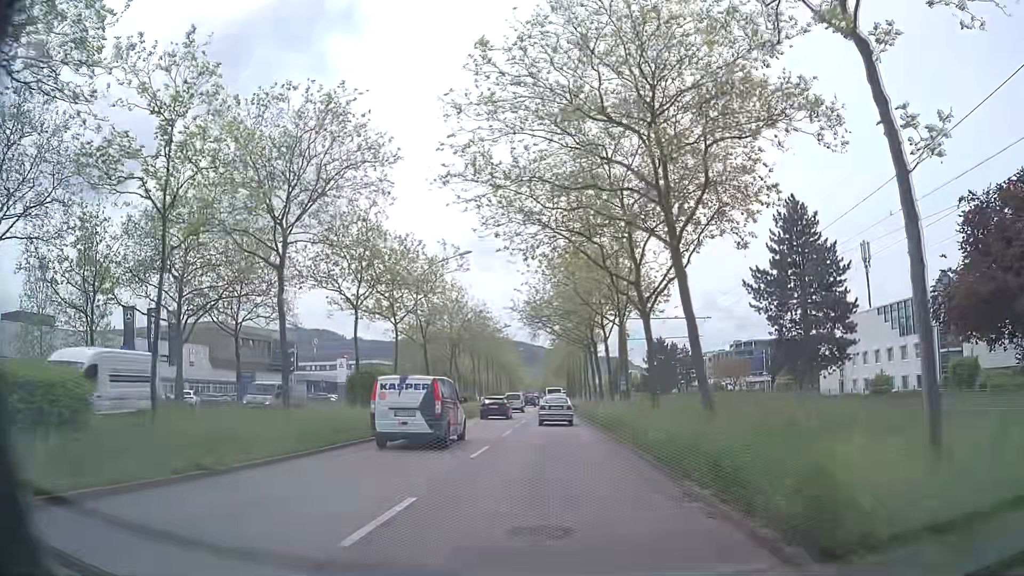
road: primary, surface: asphalt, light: Day
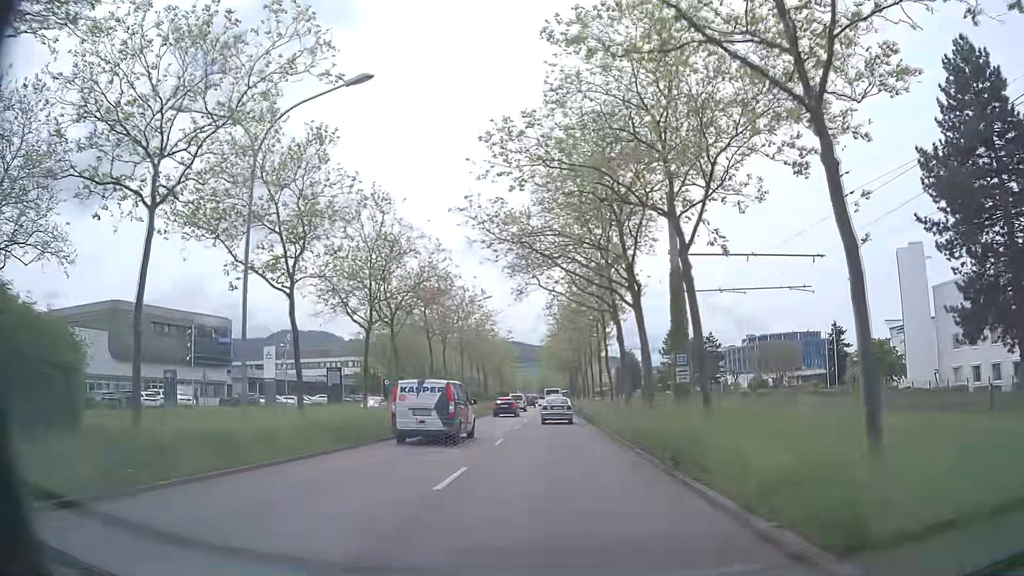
(-0.1, +23.3) m; 0°
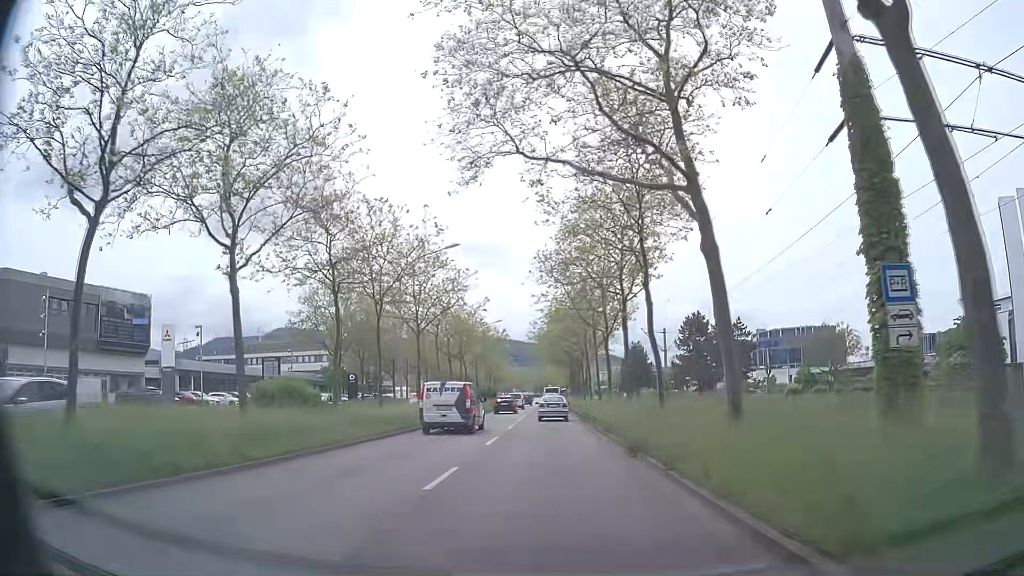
(+0.2, +18.7) m; +1°
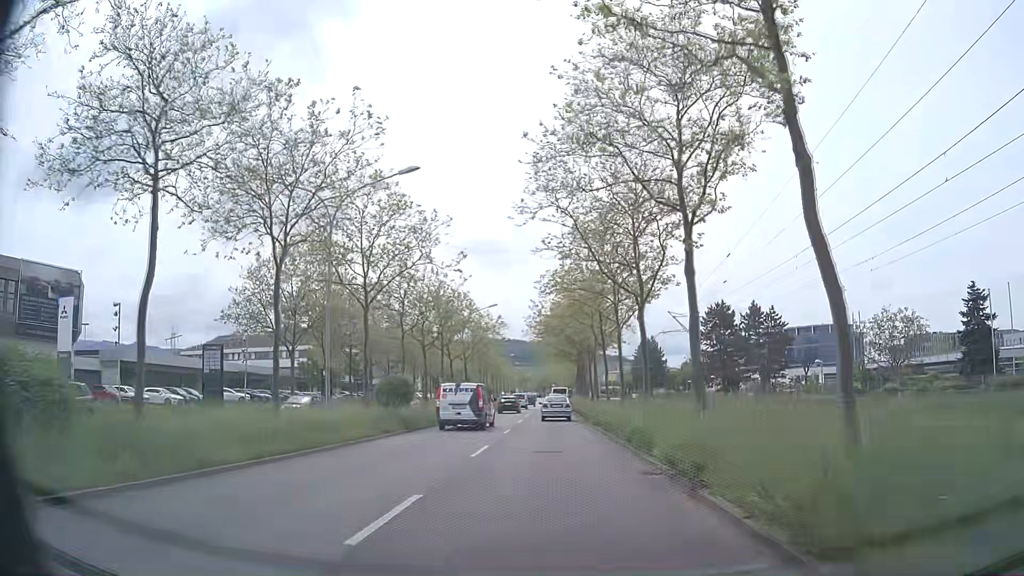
(-0.1, +13.0) m; -1°
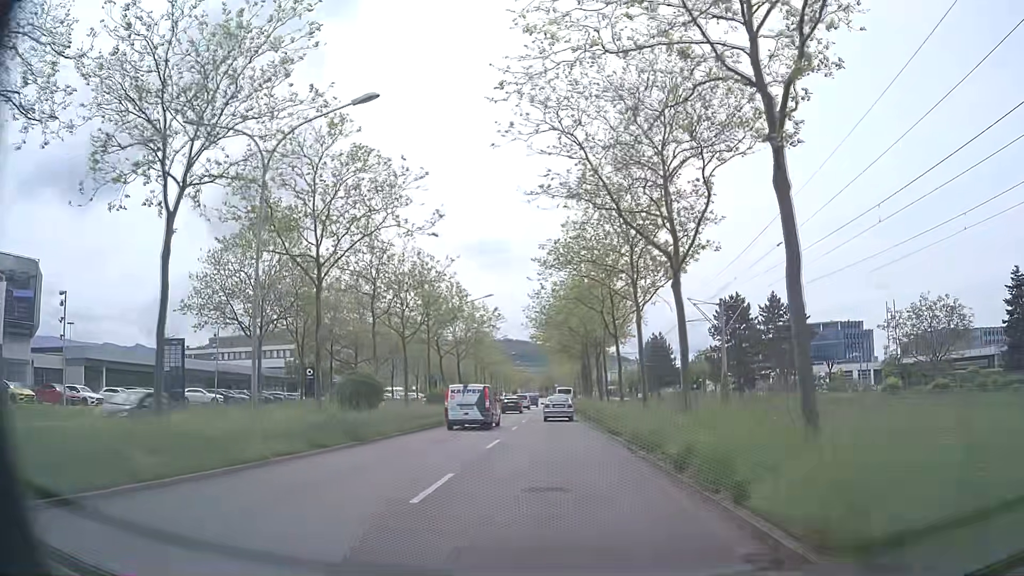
(0.0, +6.6) m; -1°
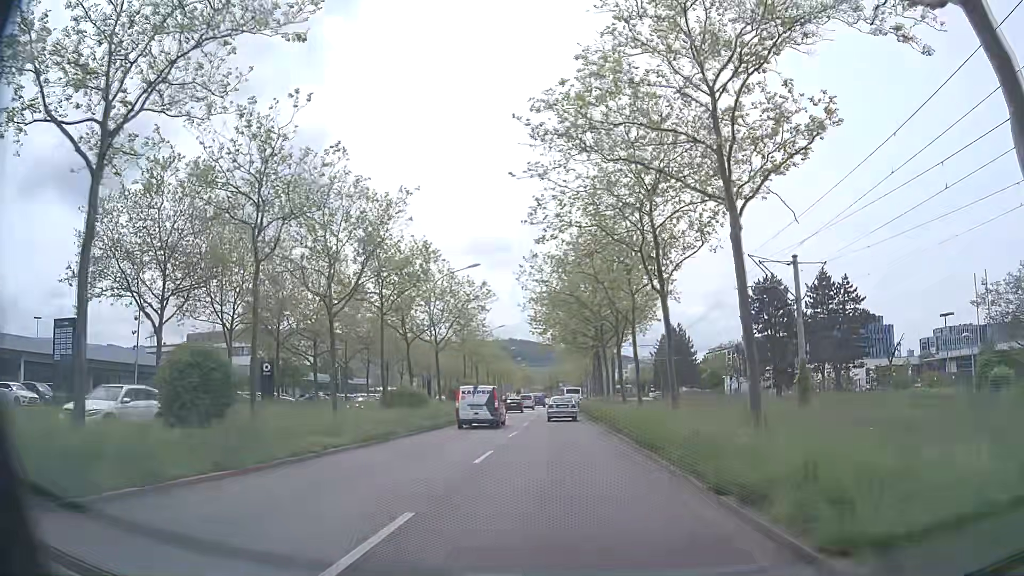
(+0.1, +13.2) m; 0°
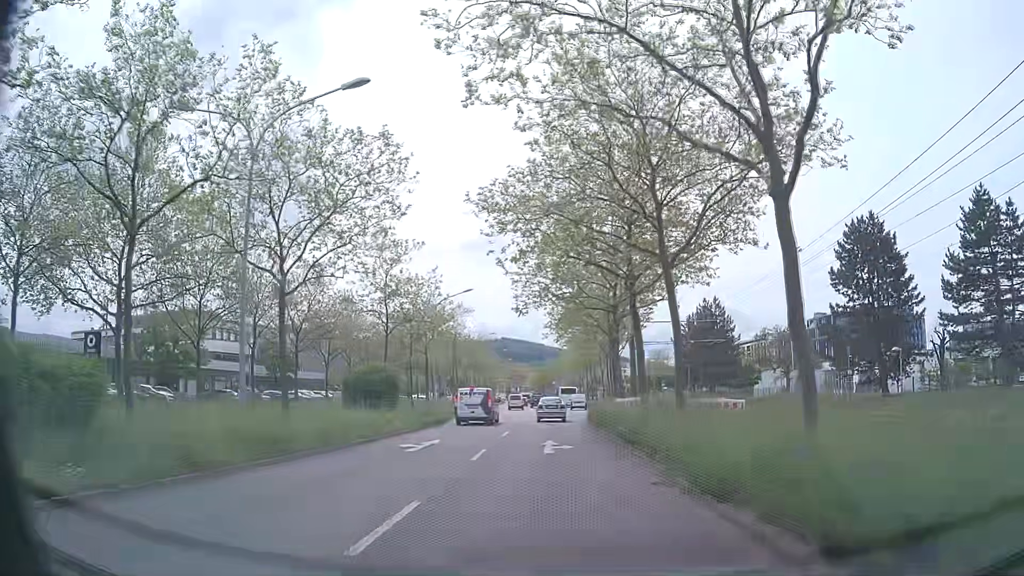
(+0.1, +26.7) m; 0°
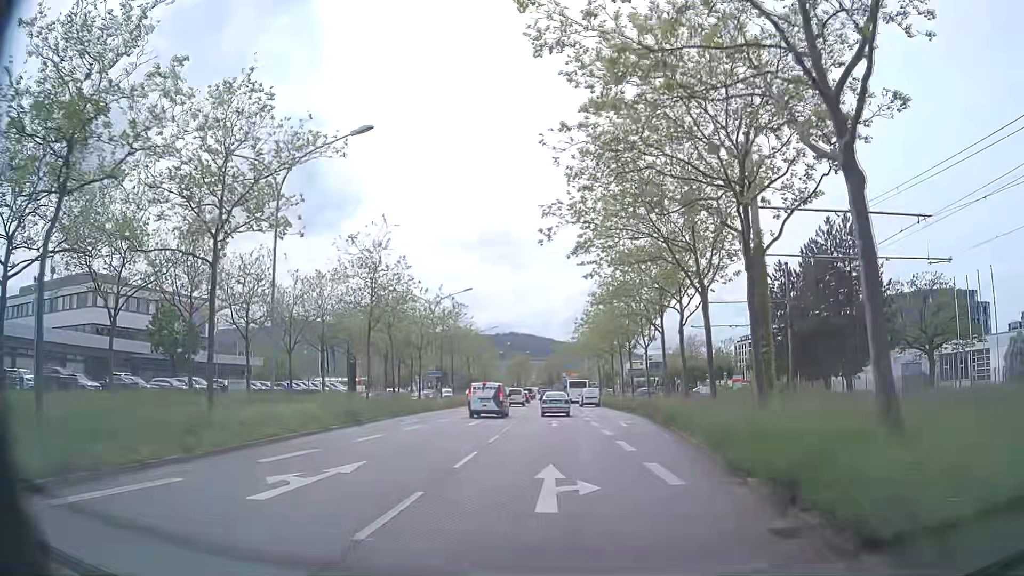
(-0.2, +33.0) m; -1°
(0, +10) (0, +20) (0, +30) (0, +40) (0, +50) (0, +60) (0, +70) (0, +80) (0, +90) (0, +100) m
